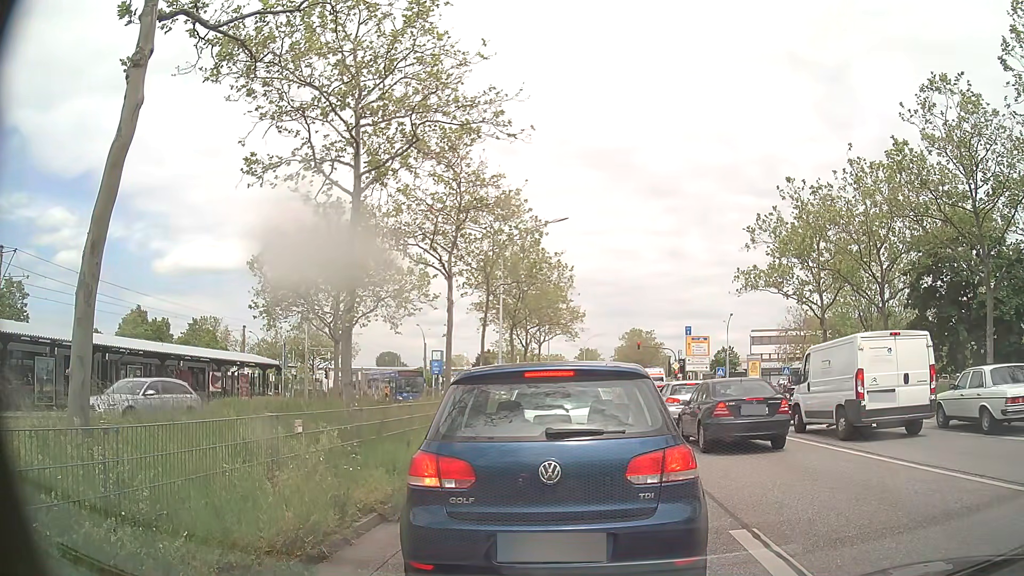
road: primary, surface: asphalt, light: Day
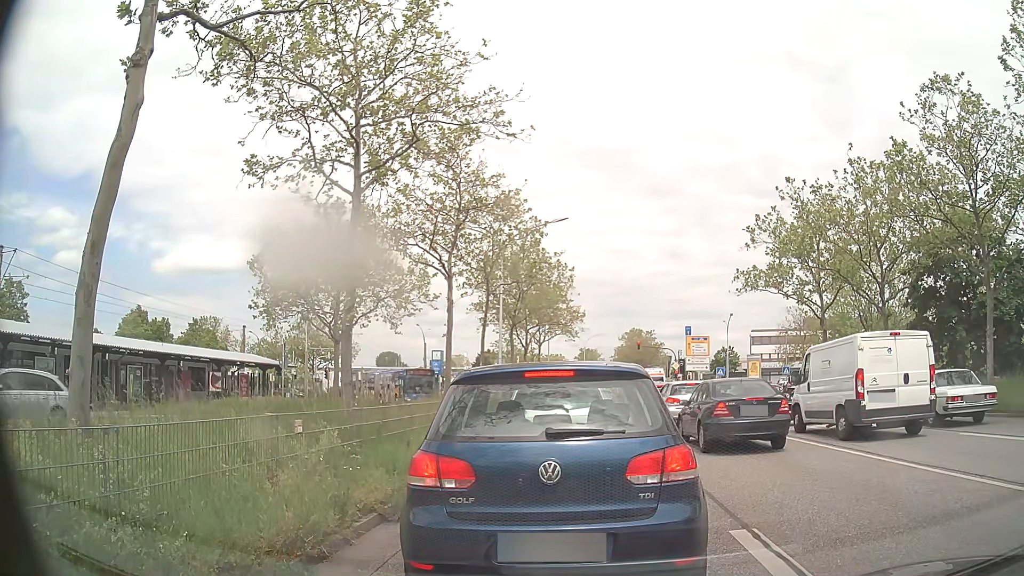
(0.0, 0.0) m; 0°
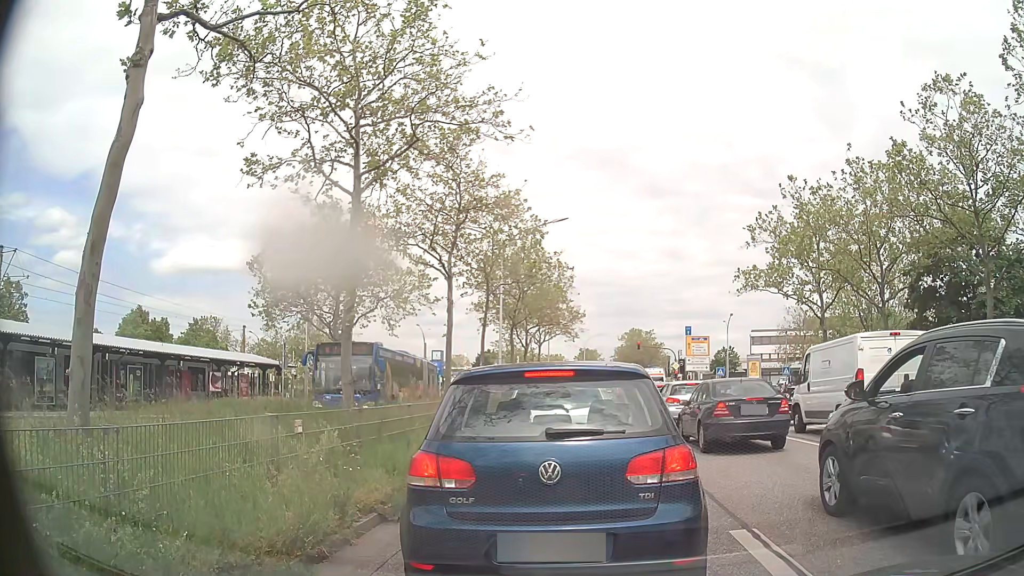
(0.0, 0.0) m; 0°
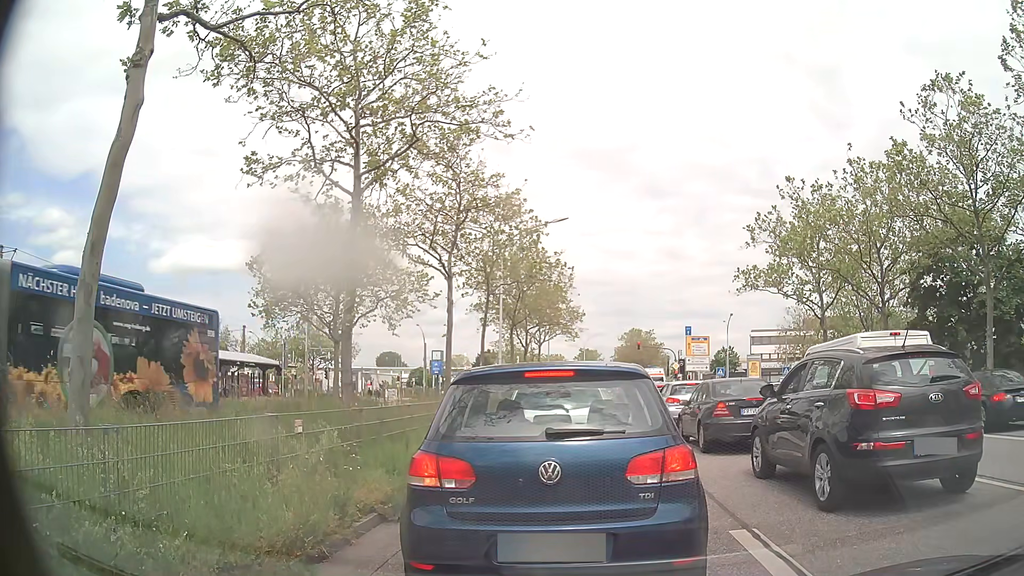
(0.0, 0.0) m; 0°
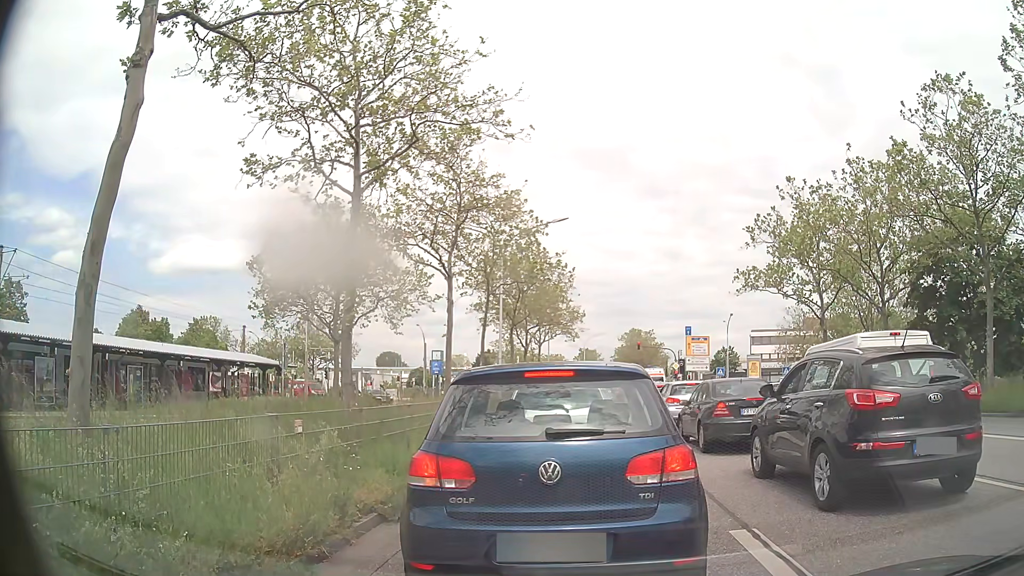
(0.0, 0.0) m; 0°
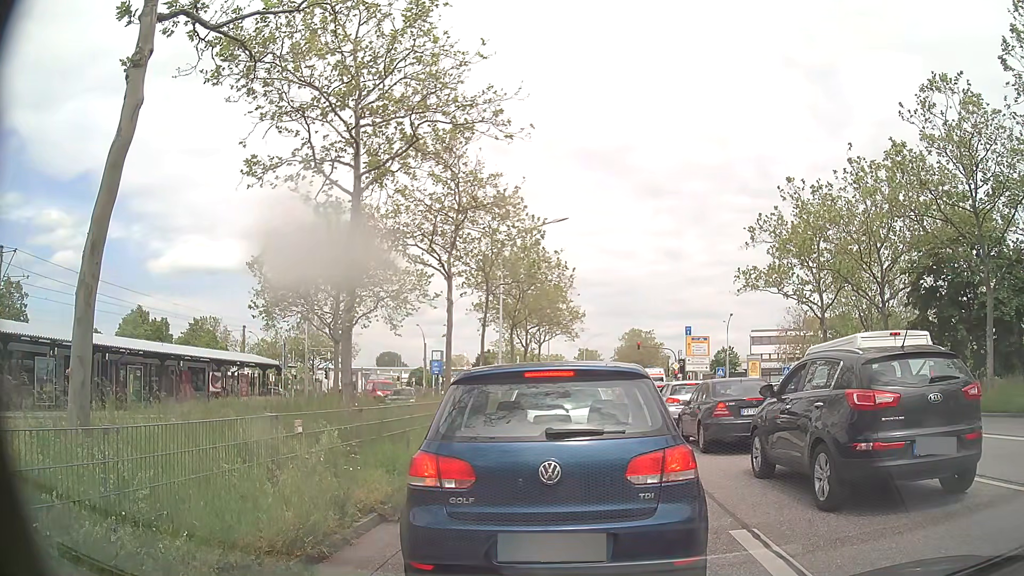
(0.0, 0.0) m; 0°
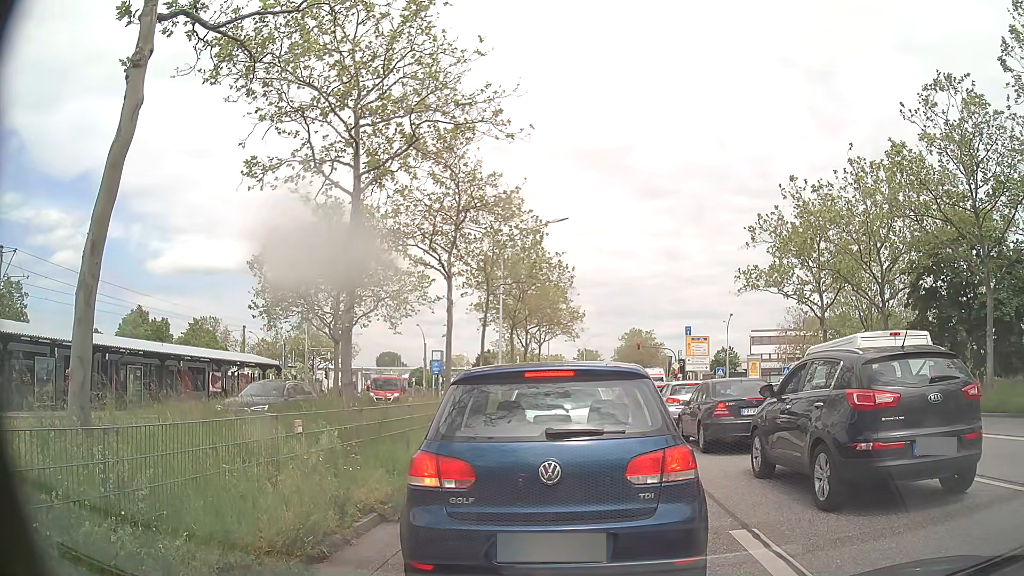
(0.0, 0.0) m; 0°
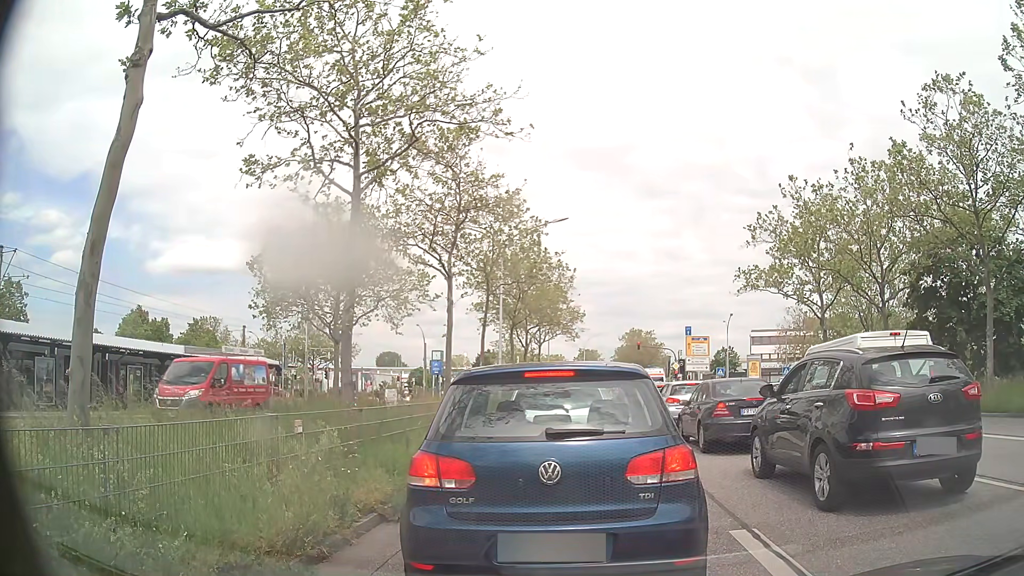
(0.0, 0.0) m; 0°
